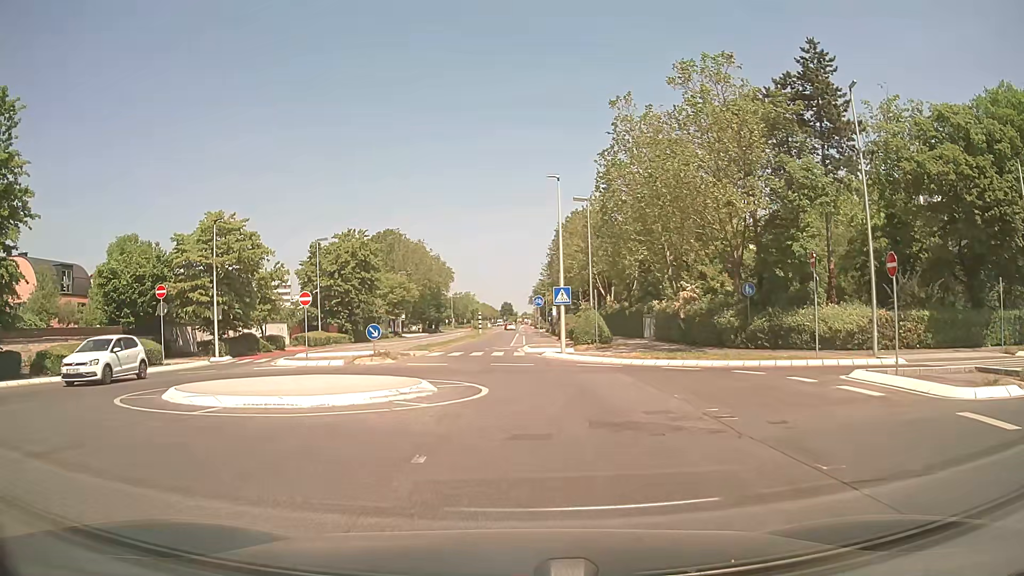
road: secondary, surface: asphalt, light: Day
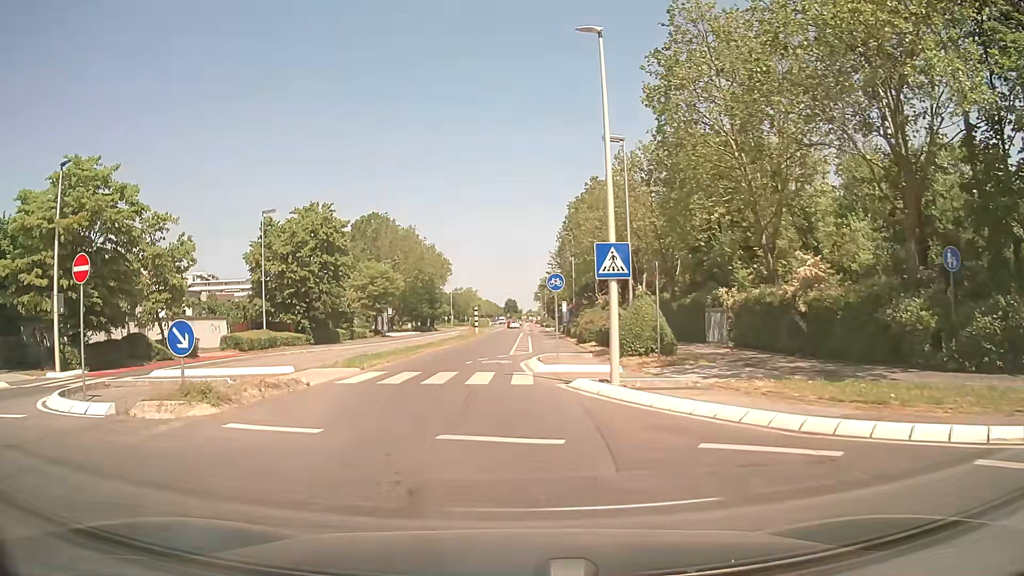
(+0.3, +15.8) m; +1°
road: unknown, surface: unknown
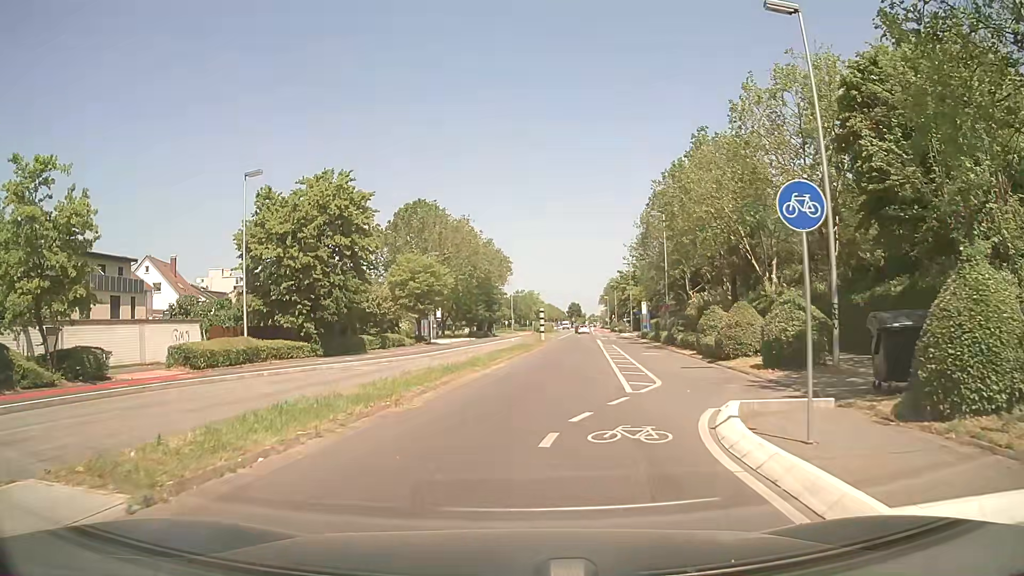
(-1.3, +15.4) m; -6°
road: secondary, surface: asphalt
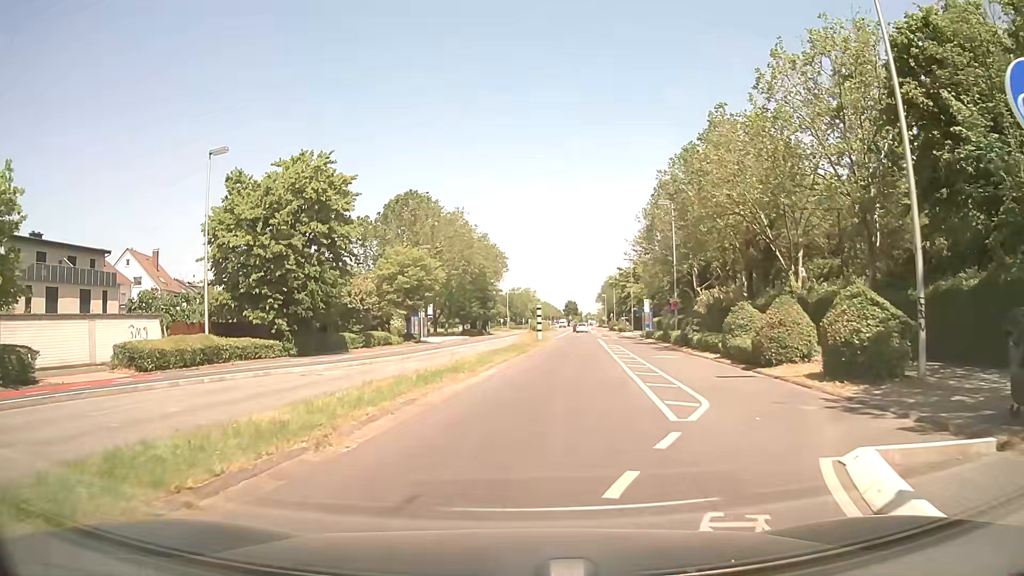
(+0.1, +4.4) m; +1°
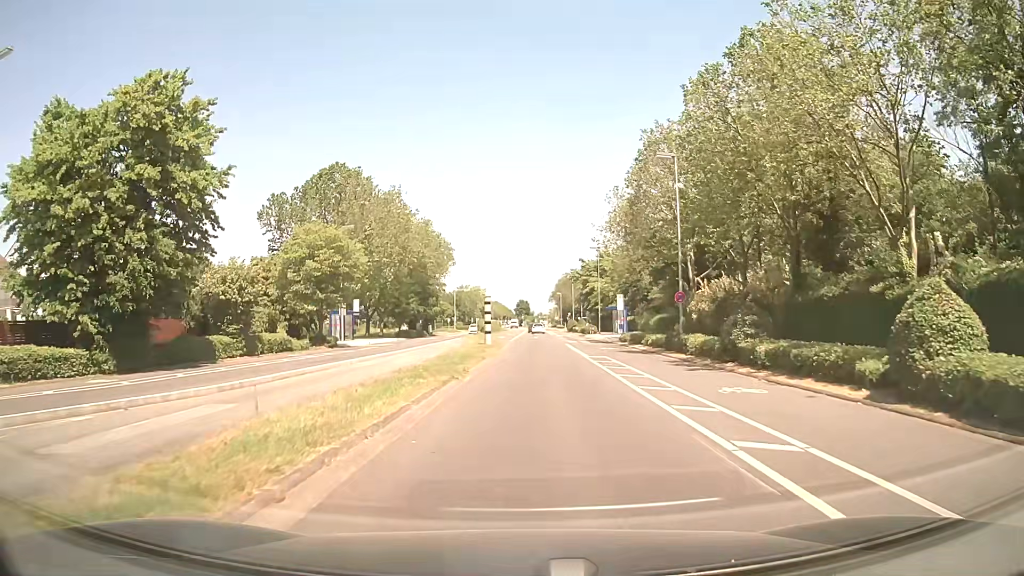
(+0.5, +14.9) m; +4°
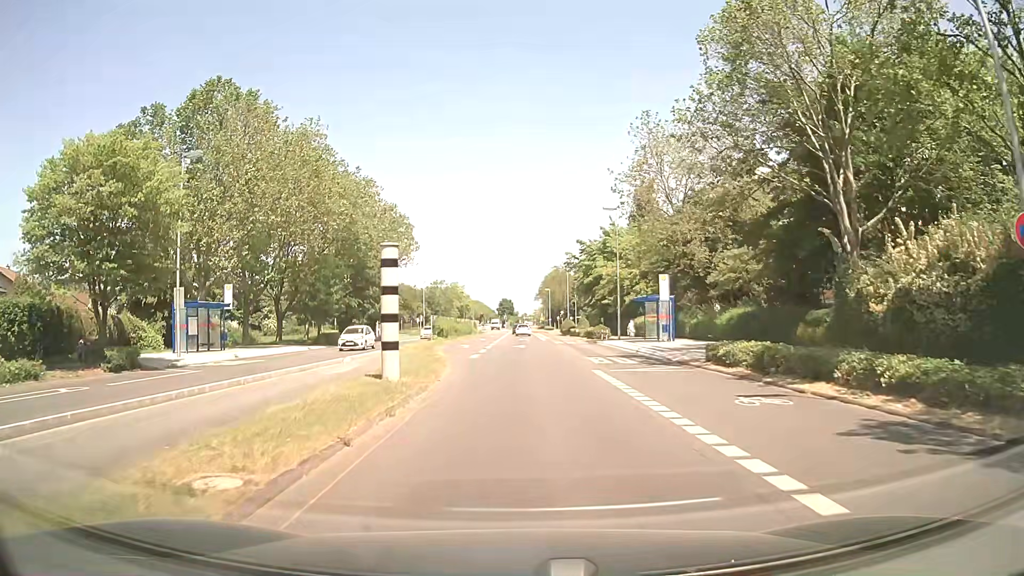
(+0.6, +27.4) m; +1°
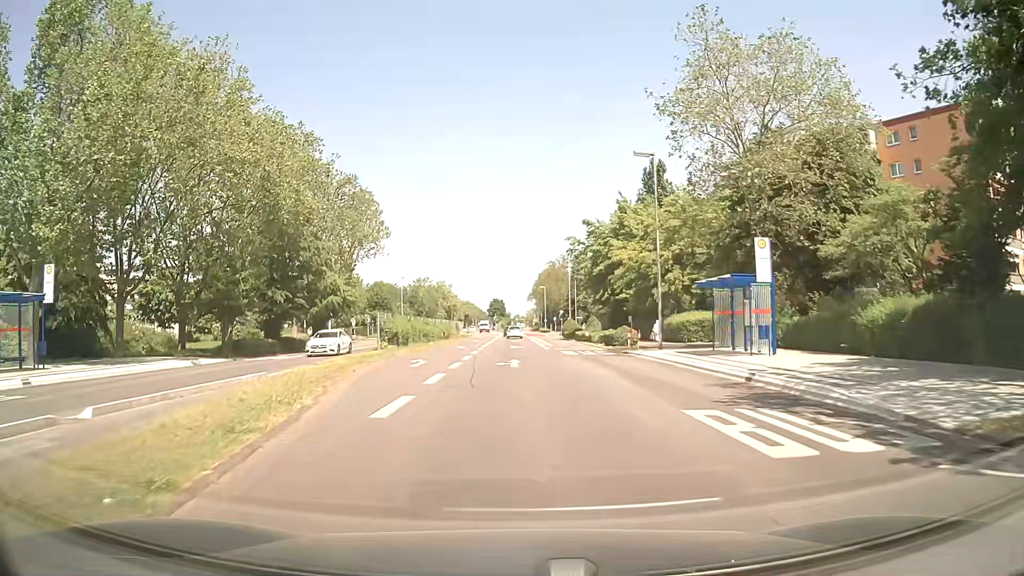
(+0.2, +17.6) m; +1°
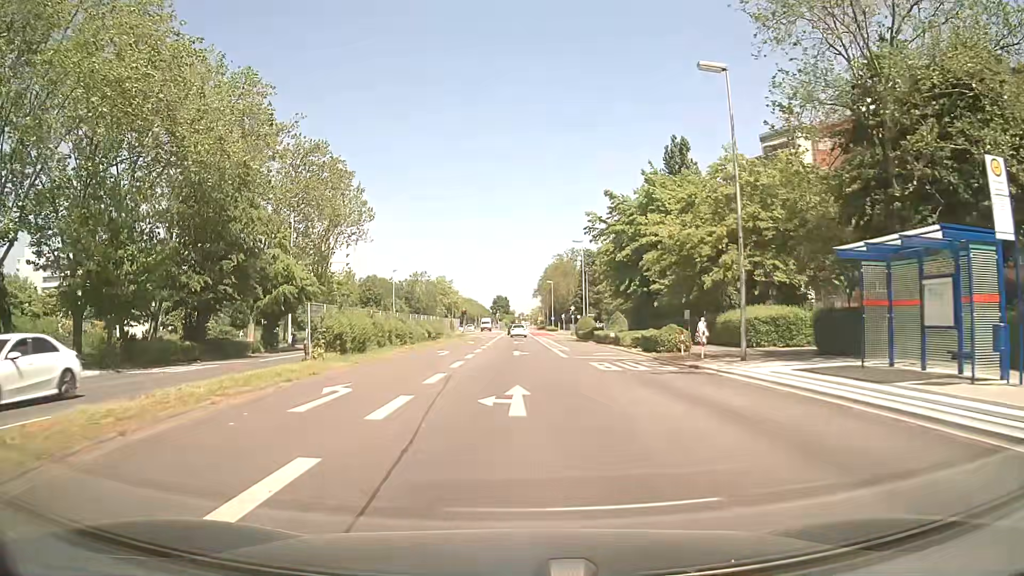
(0.0, +12.5) m; 0°
(0, +10) (0, +20) (0, +30) (0, +40) (0, +50) (-1, +60) (-1, +70) (-1, +80) (-1, +90) (-1, +100) m
